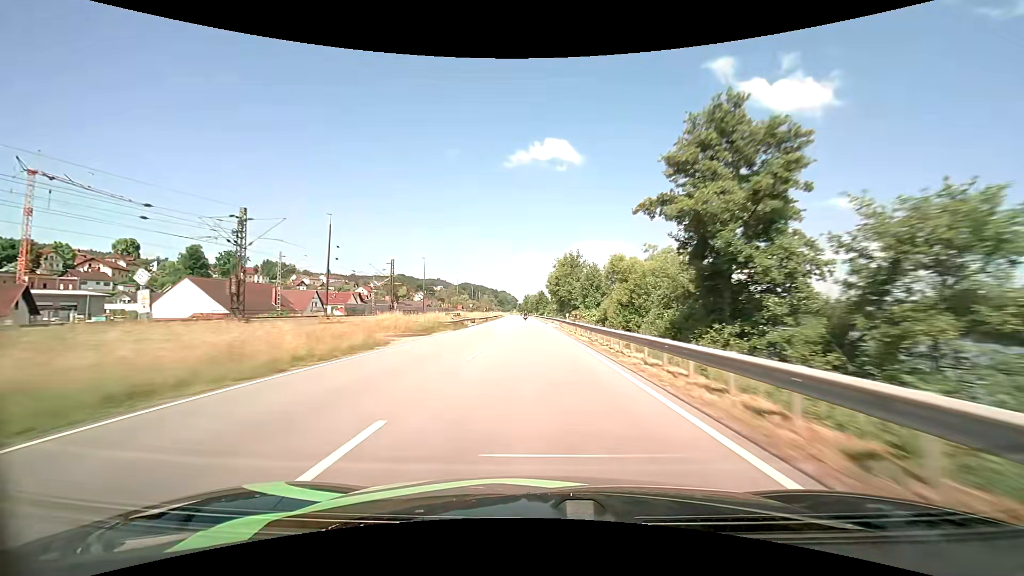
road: primary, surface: asphalt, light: Day
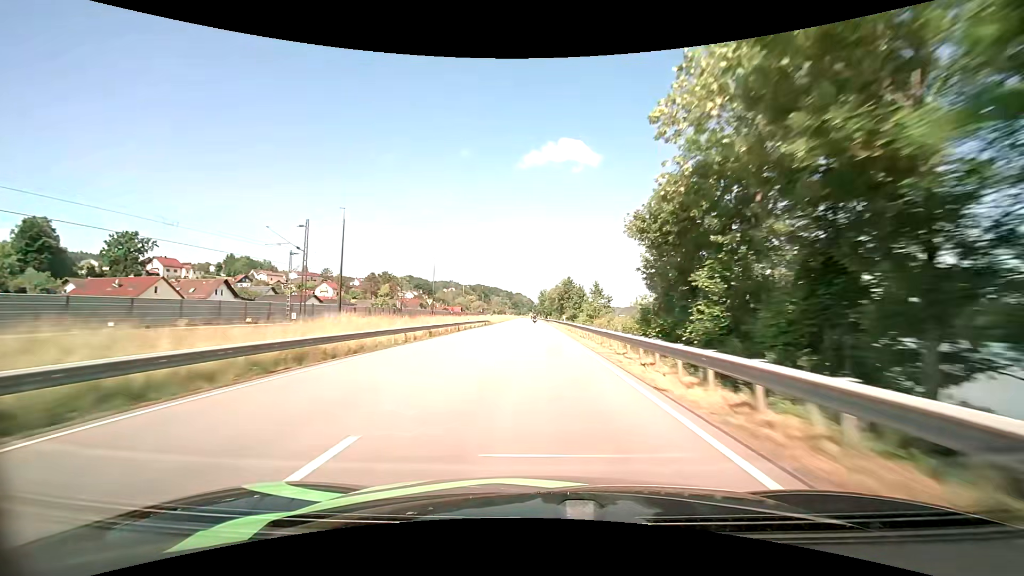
(-1.7, +85.3) m; -2°
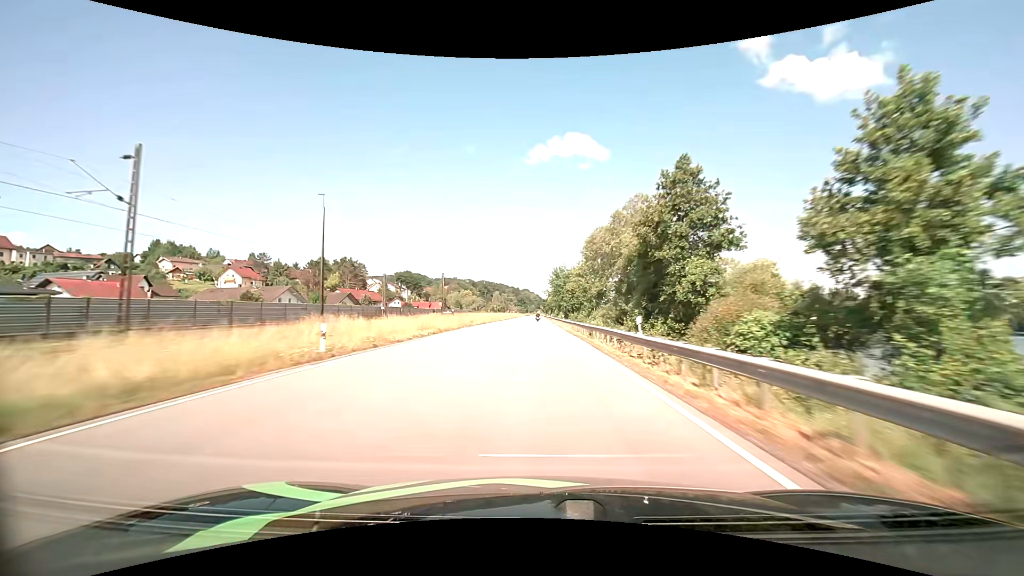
(-0.8, +86.2) m; -1°
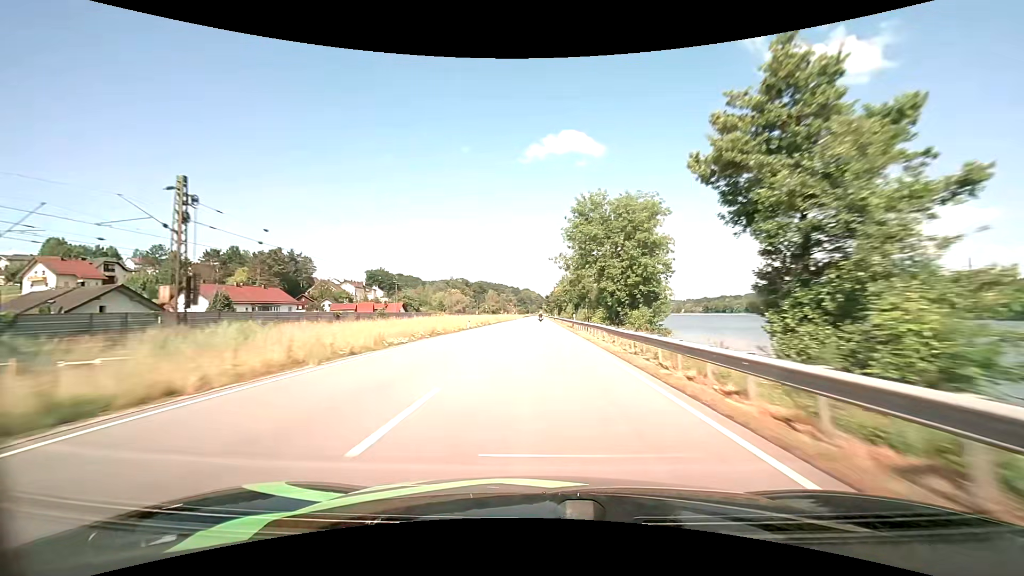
(-0.1, +67.1) m; 0°
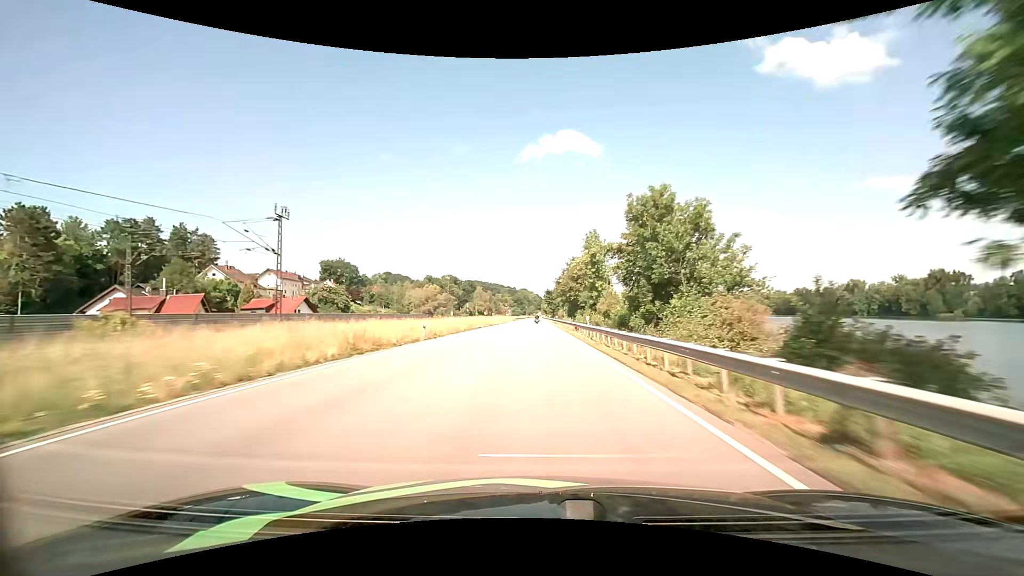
(0.0, +65.3) m; 0°
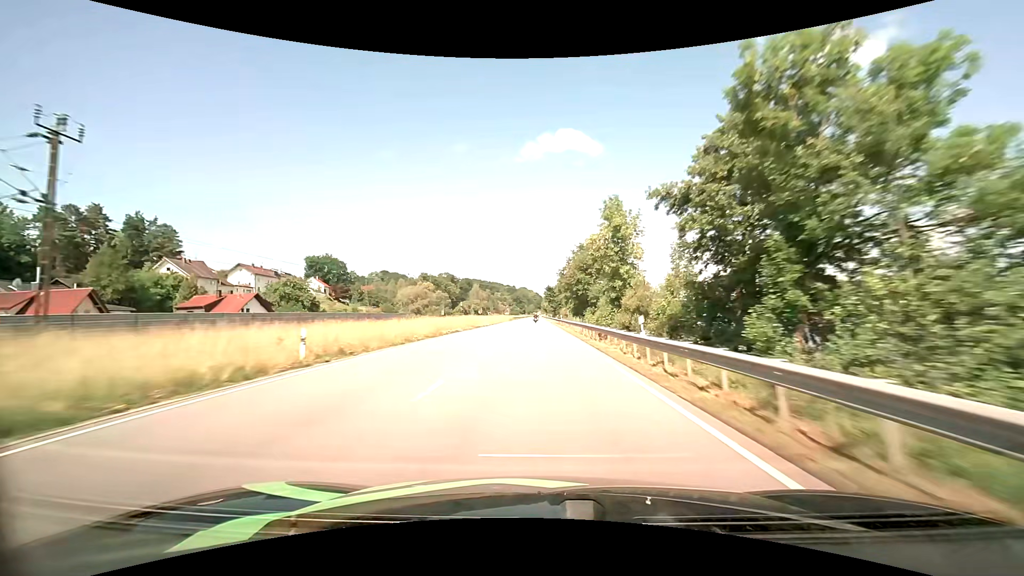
(0.0, +16.3) m; 0°
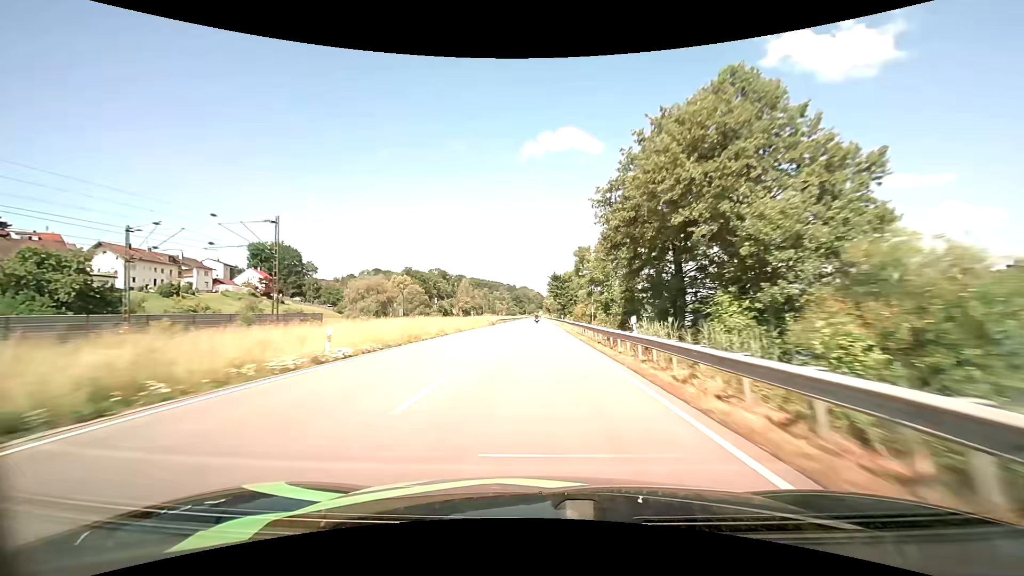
(-0.1, +49.2) m; 0°
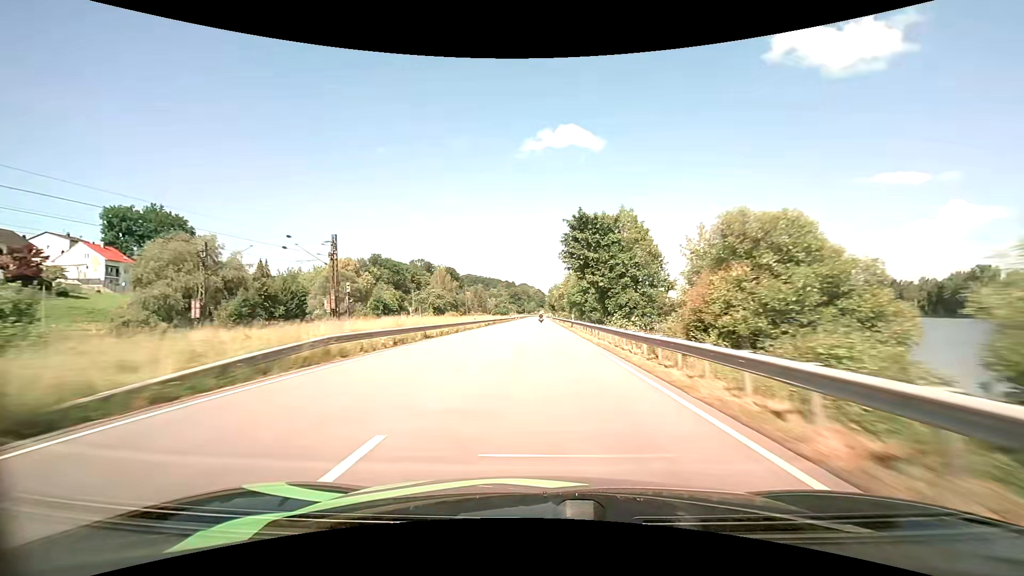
(-0.1, +65.7) m; 0°
(0, +10) (0, +20) (0, +30) (0, +40) (0, +50) (0, +60) (0, +70) (0, +80) (0, +90) (0, +100) m
